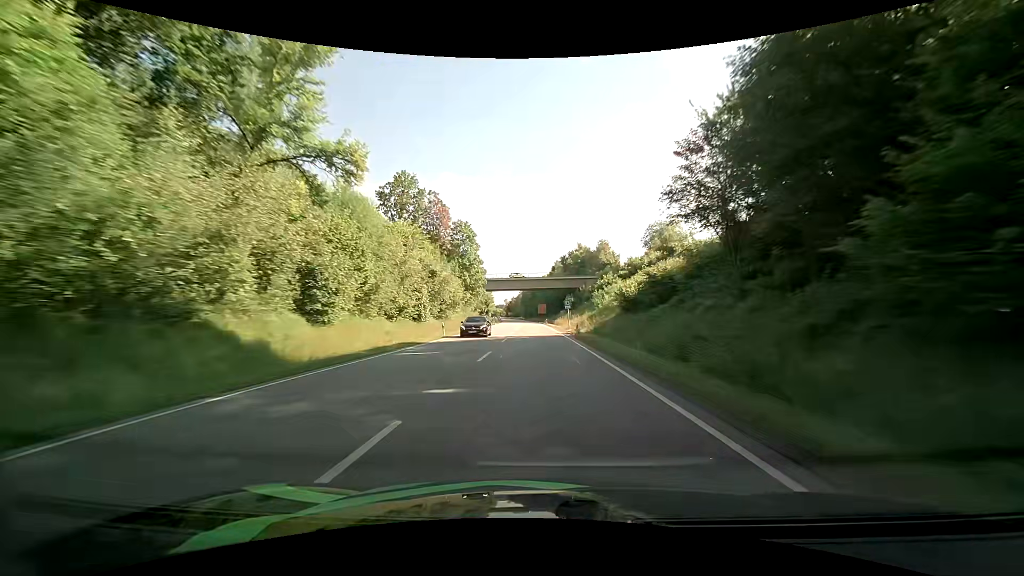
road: primary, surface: asphalt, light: Day
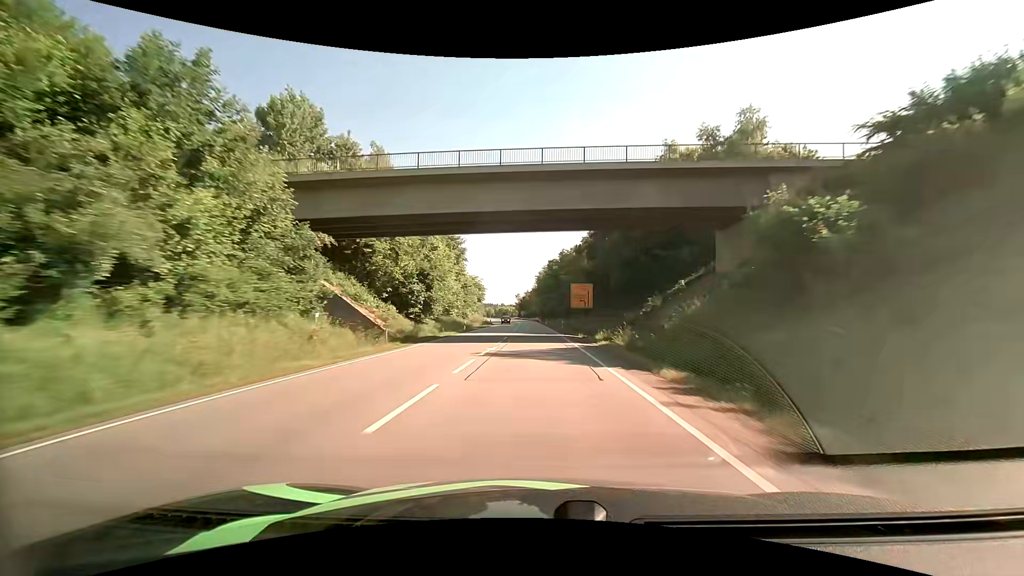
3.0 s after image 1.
(-0.9, +87.1) m; -2°
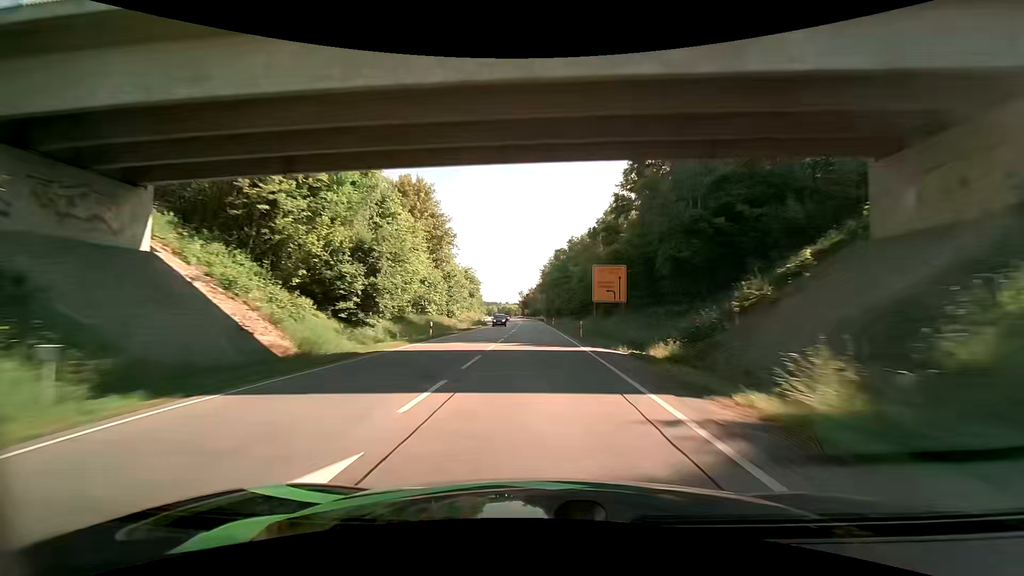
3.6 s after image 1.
(-0.1, +17.4) m; 0°
(0, +10) (0, +20) (0, +30) (0, +40) (-1, +50) (-1, +60) (-1, +70) (-1, +80) (-2, +90) (-2, +100) m
